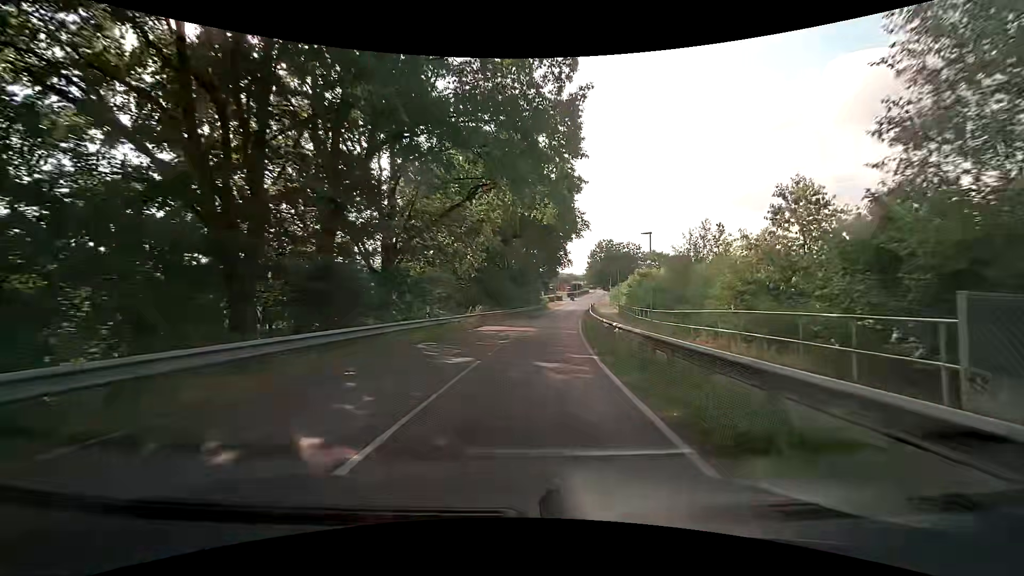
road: residential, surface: asphalt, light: Day
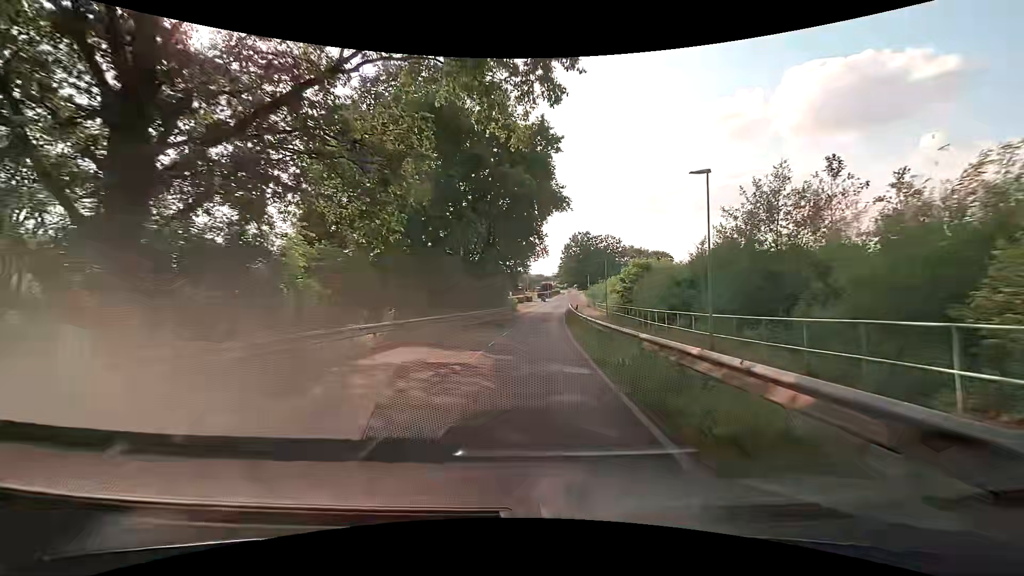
(+0.3, +14.9) m; +3°
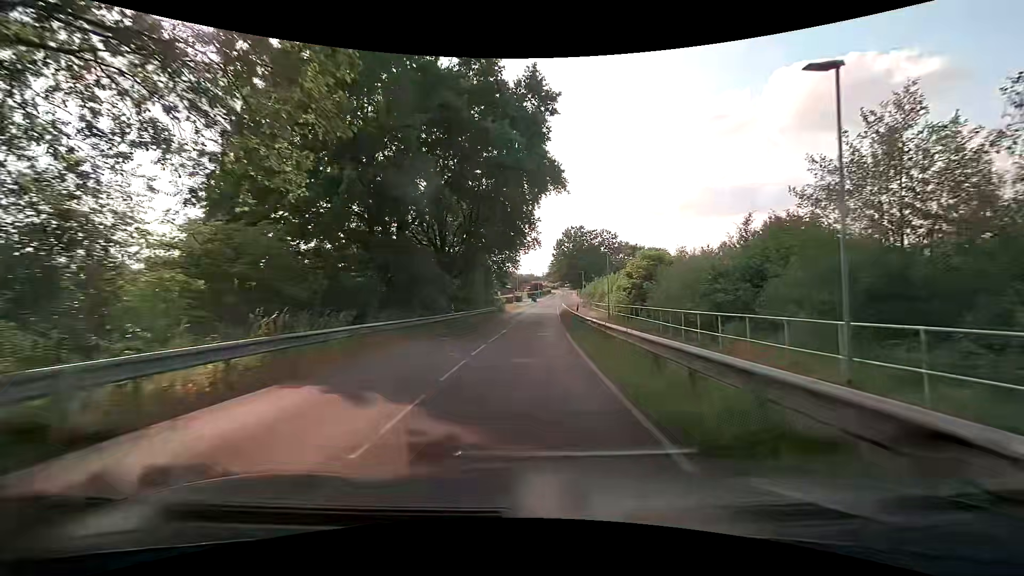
(+0.1, +7.6) m; +1°
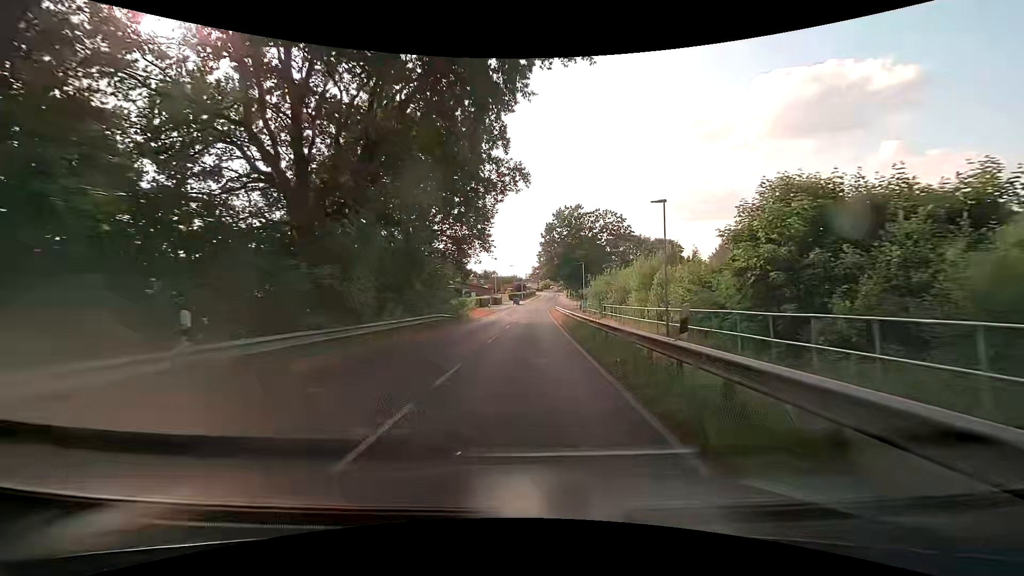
(+0.6, +23.2) m; +2°
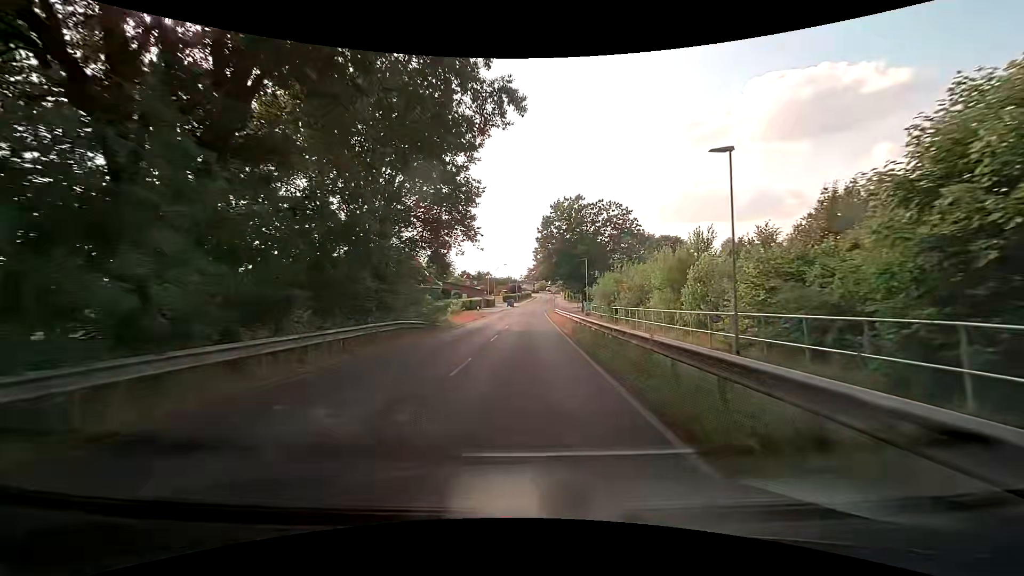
(+0.1, +7.7) m; +1°
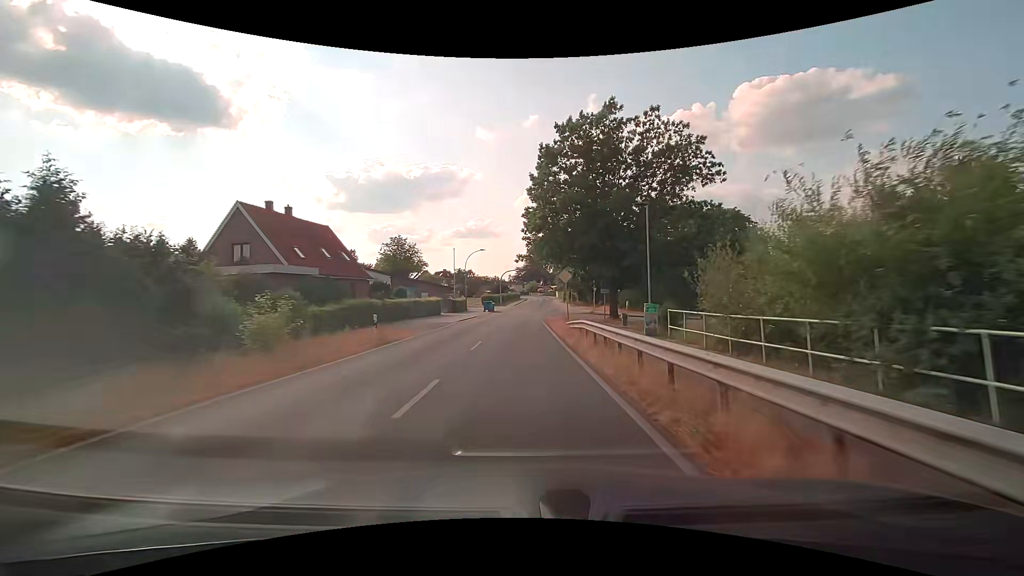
(+0.4, +30.6) m; +1°
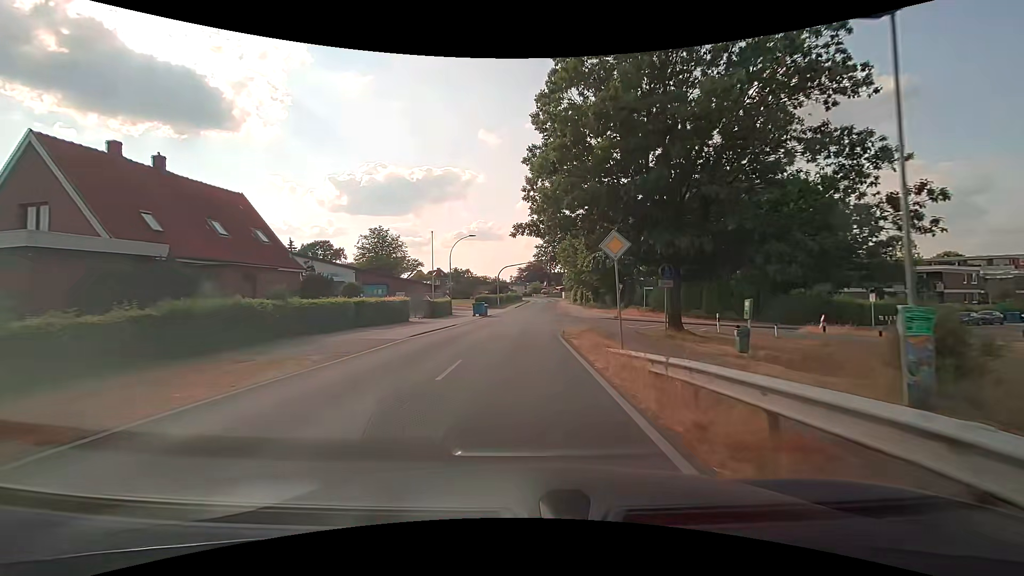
(-0.1, +15.2) m; 0°
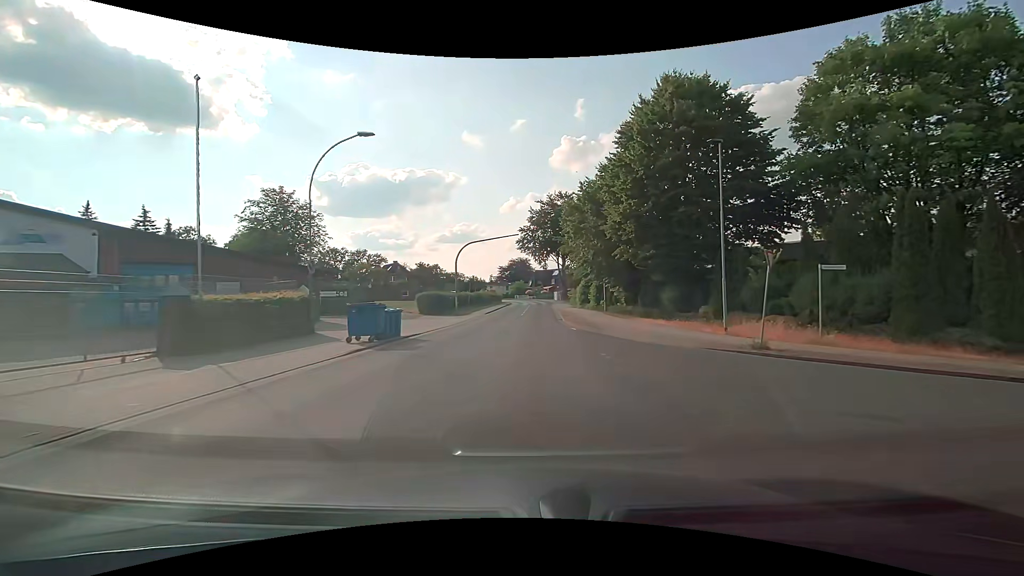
(+0.3, +30.3) m; +2°
(0, +10) (0, +20) (+1, +30) (+1, +40) (+2, +50) (+2, +60) (+2, +70) (+3, +80) (+2, +90) (+2, +100) m
